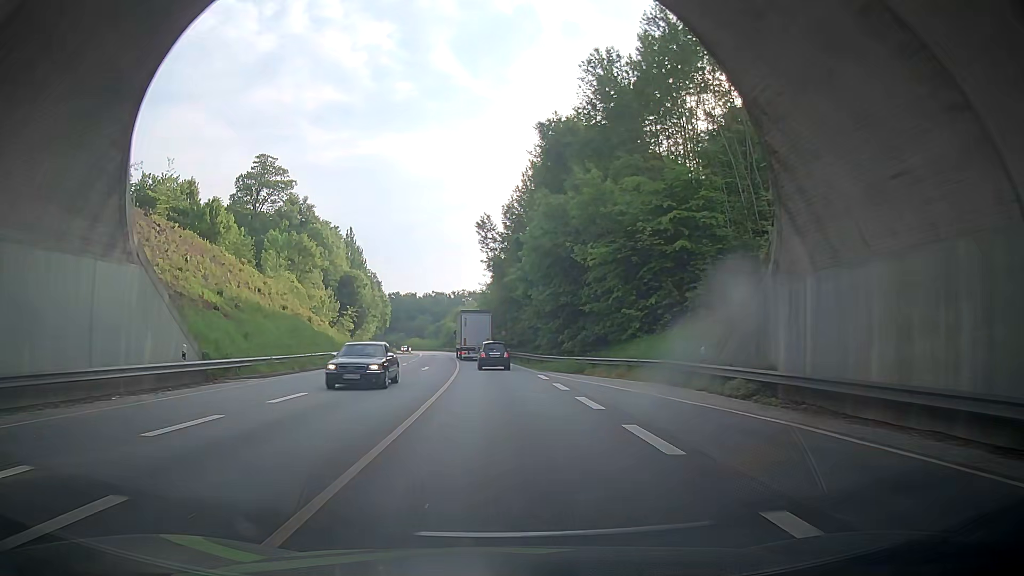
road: primary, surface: asphalt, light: Day
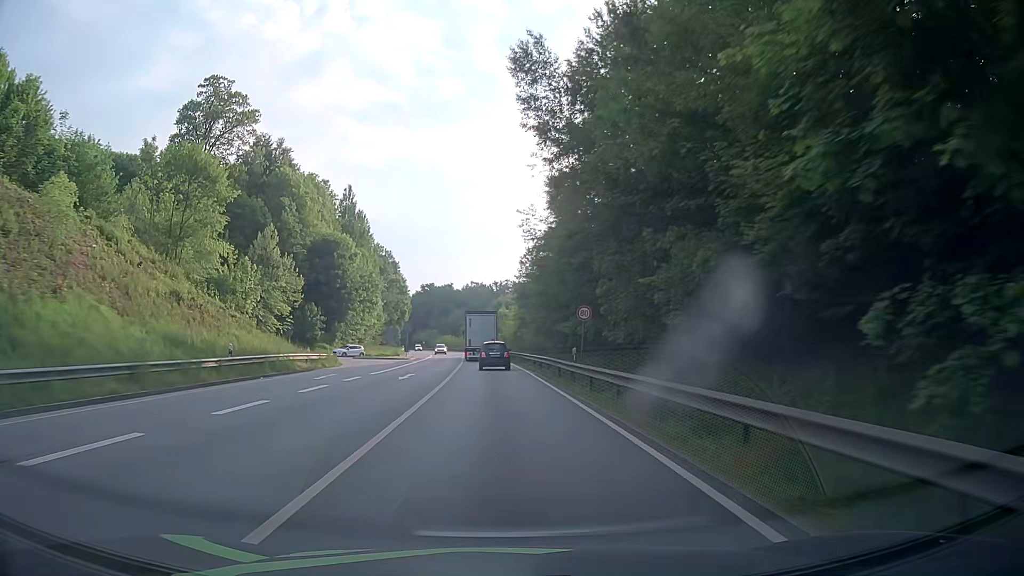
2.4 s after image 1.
(-1.0, +45.3) m; -3°
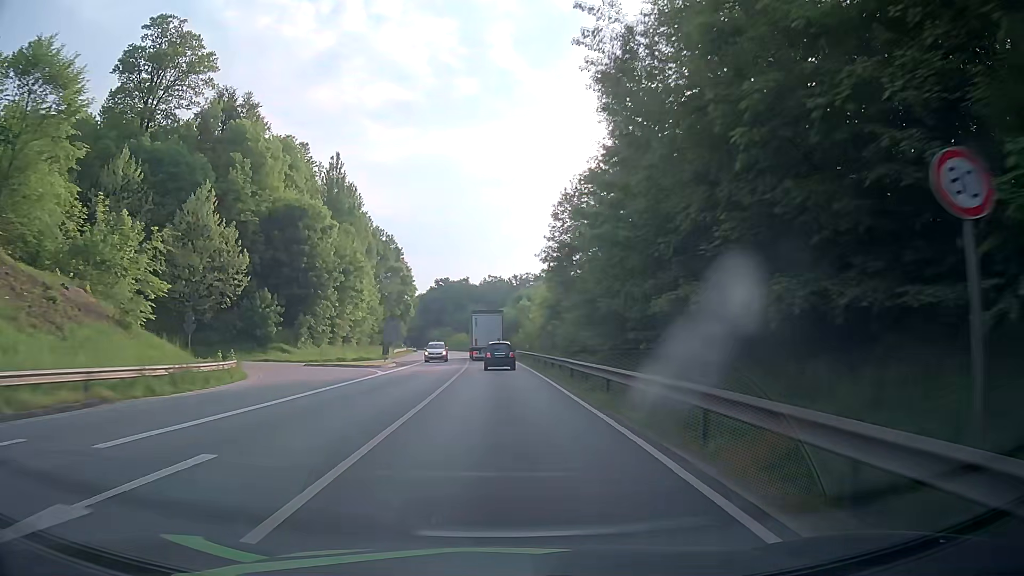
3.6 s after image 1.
(-0.3, +22.7) m; -2°
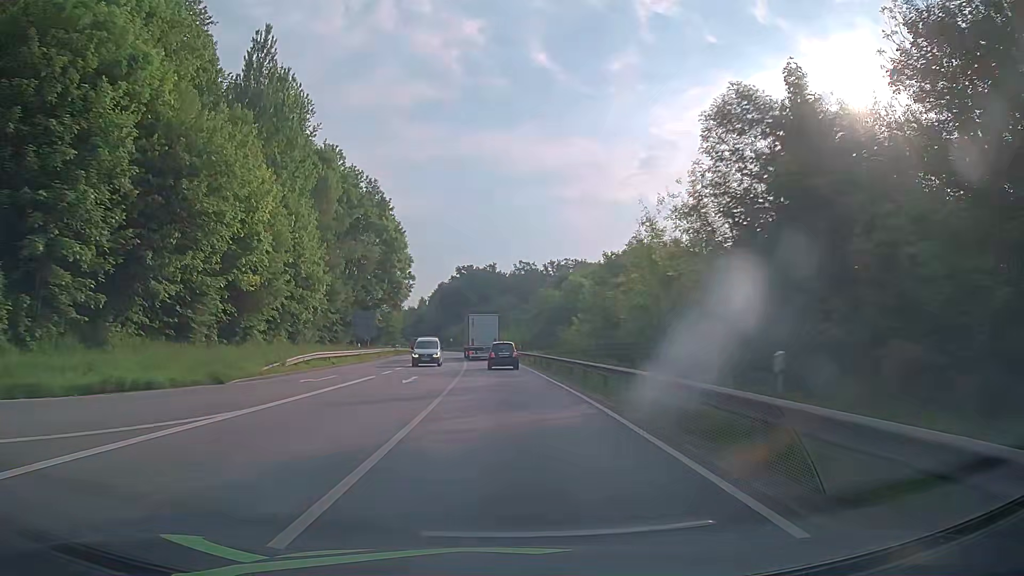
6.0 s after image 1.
(-0.8, +45.6) m; -2°
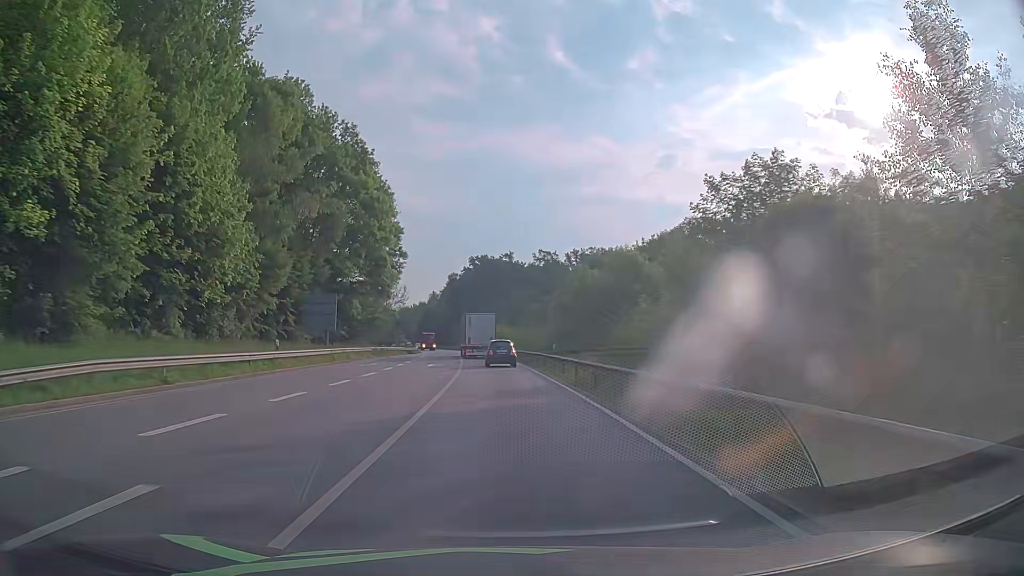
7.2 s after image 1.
(-0.3, +23.0) m; -1°
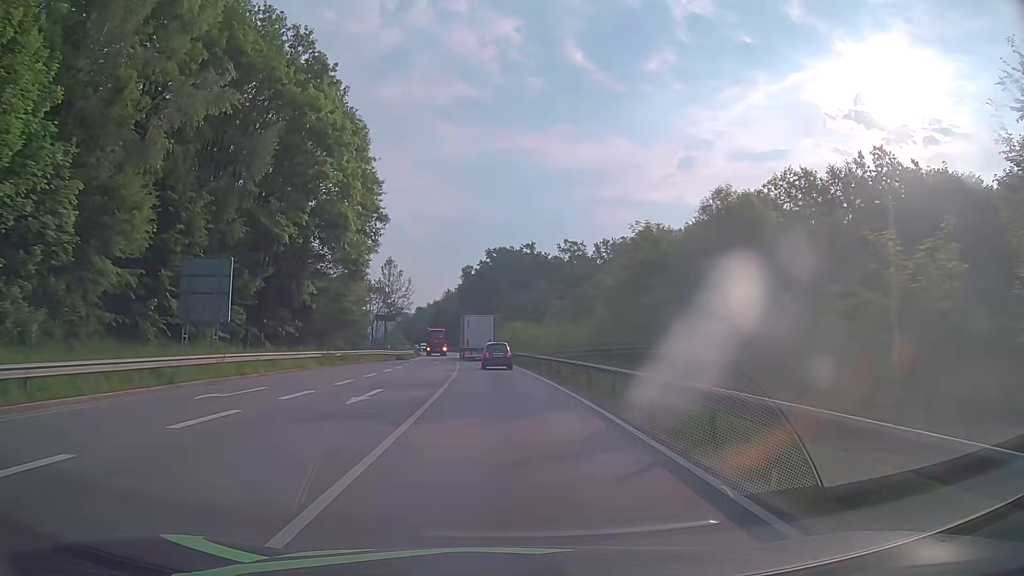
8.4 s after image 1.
(-0.5, +23.2) m; -2°
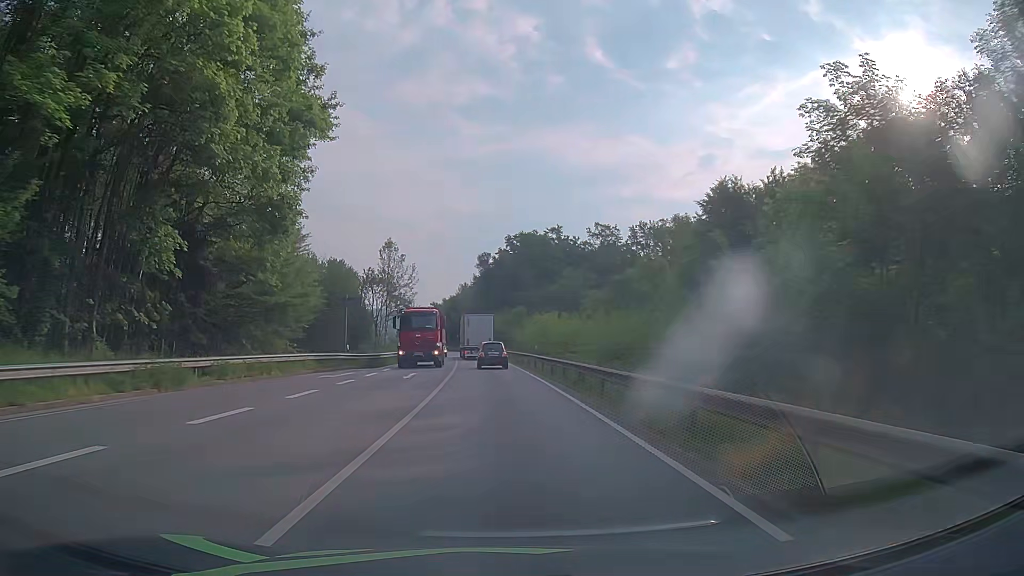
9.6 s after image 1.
(-0.4, +23.3) m; -2°
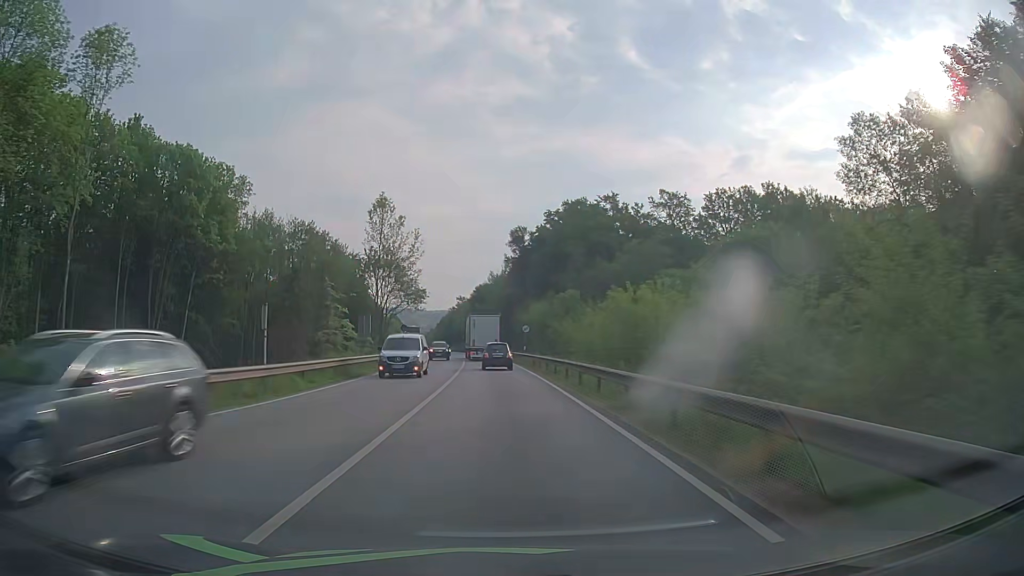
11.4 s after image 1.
(-0.9, +35.2) m; -3°
(0, +10) (0, +20) (0, +30) (-1, +40) (-1, +50) (-2, +60) (-3, +70) (-3, +80) (-4, +90) (-5, +100) m
